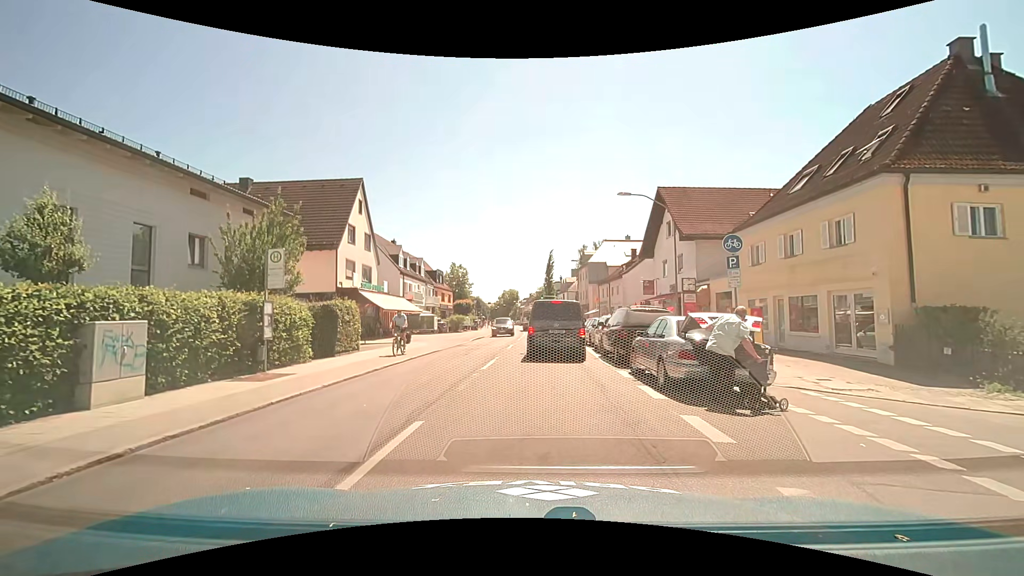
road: secondary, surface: asphalt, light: Day
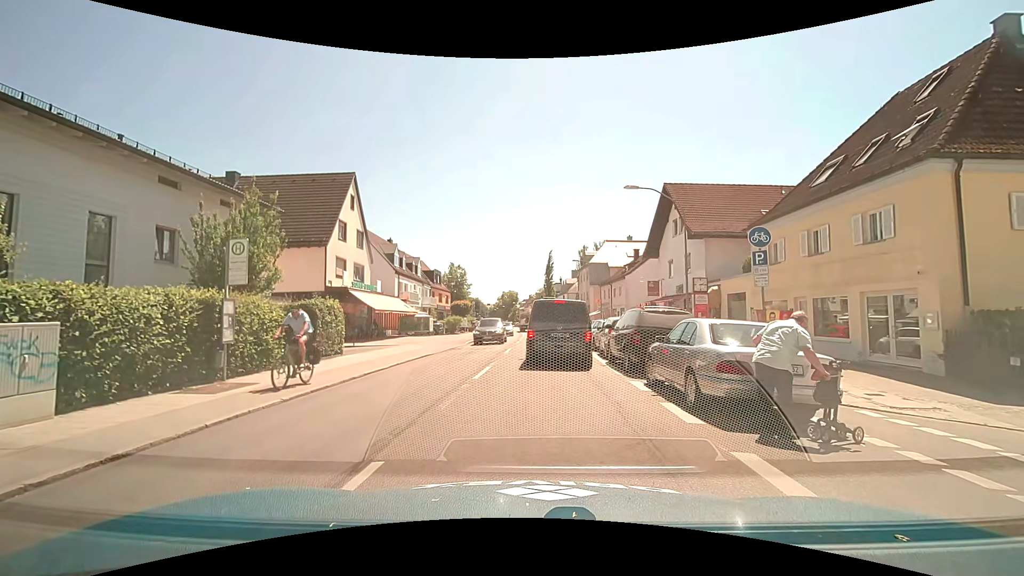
(0.0, +1.7) m; -2°
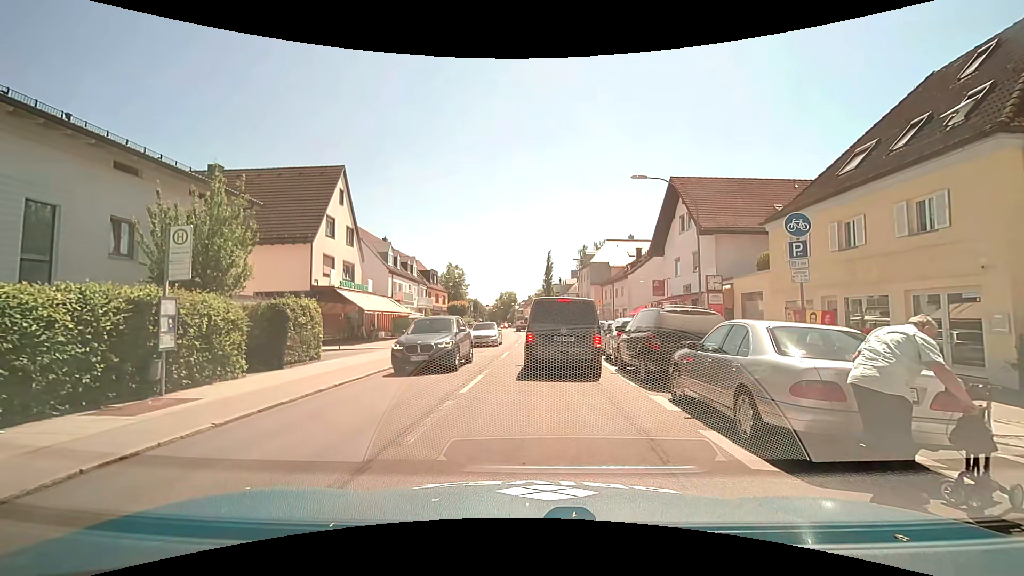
(0.0, +2.0) m; 0°
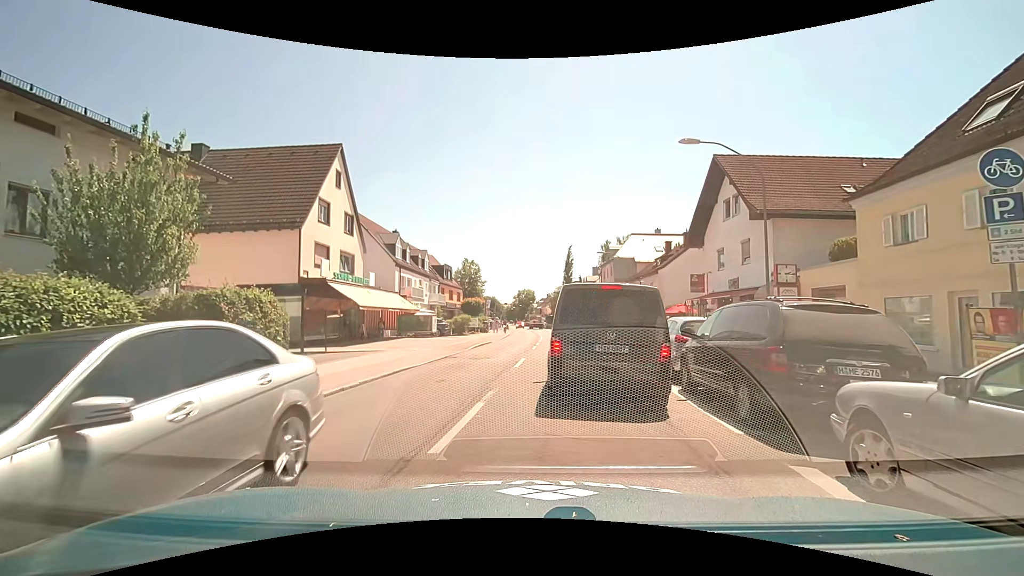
(+0.1, +4.4) m; -3°
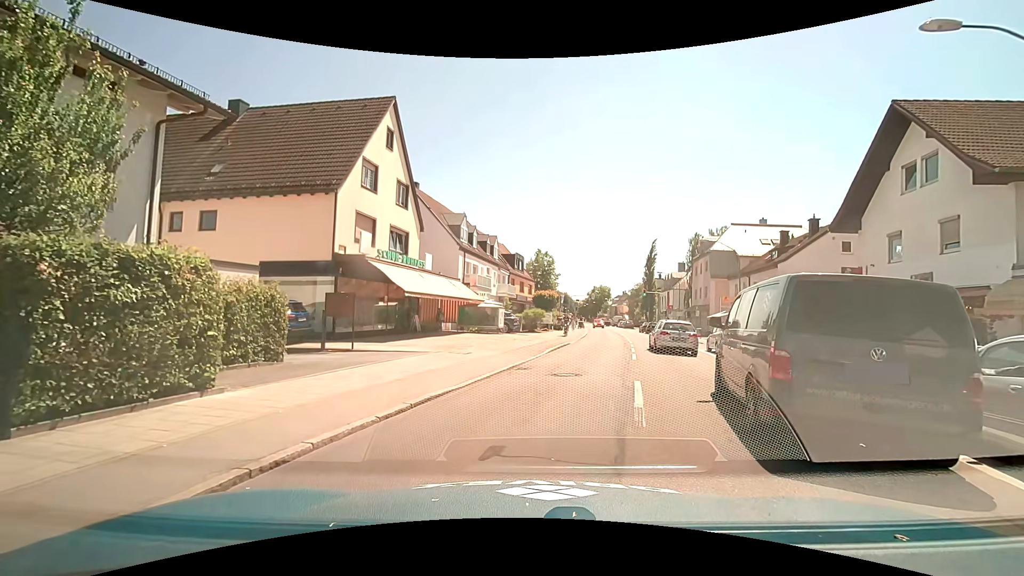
(-0.4, +6.7) m; -6°
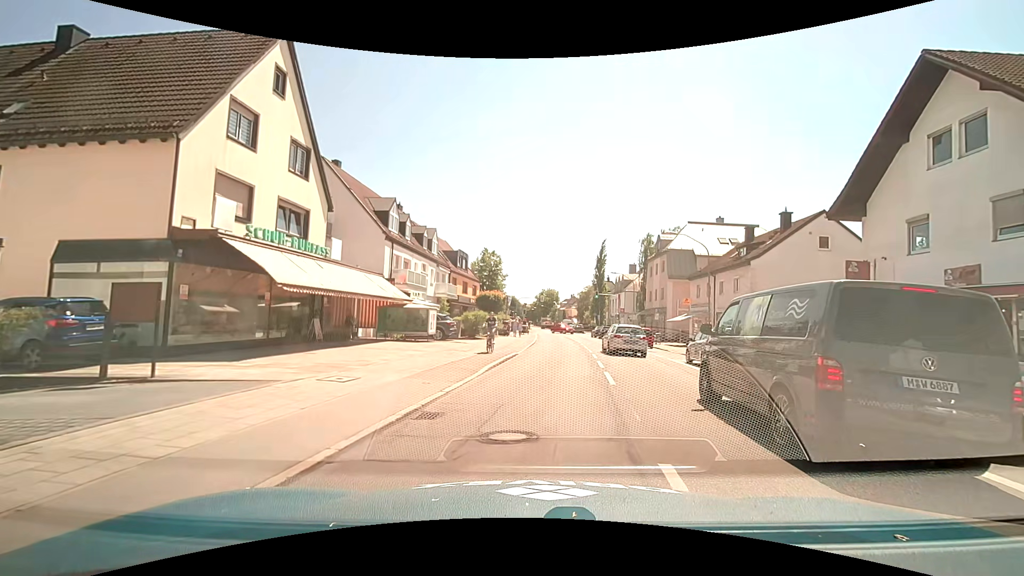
(+0.4, +6.5) m; +5°
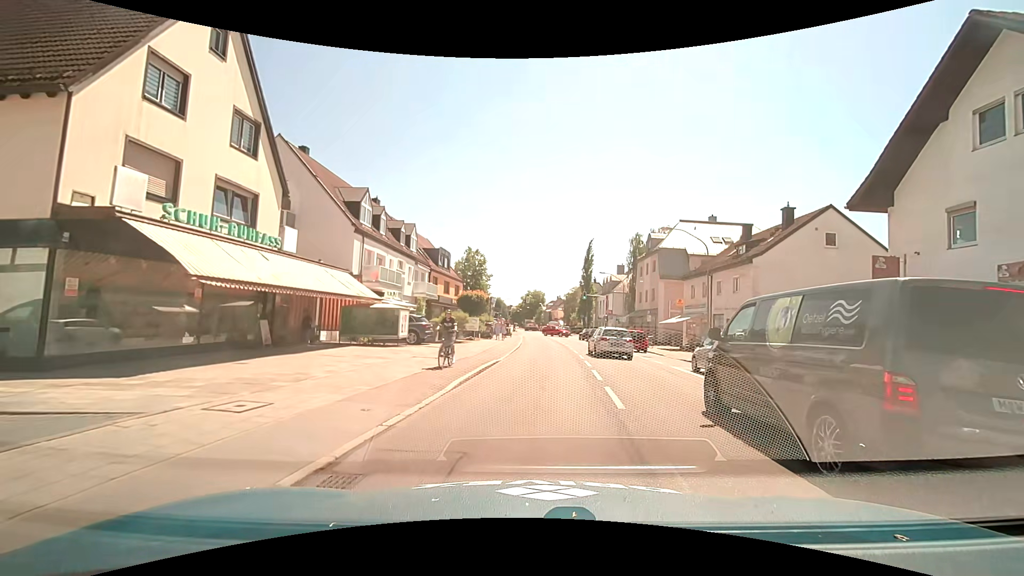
(+0.1, +3.0) m; +2°
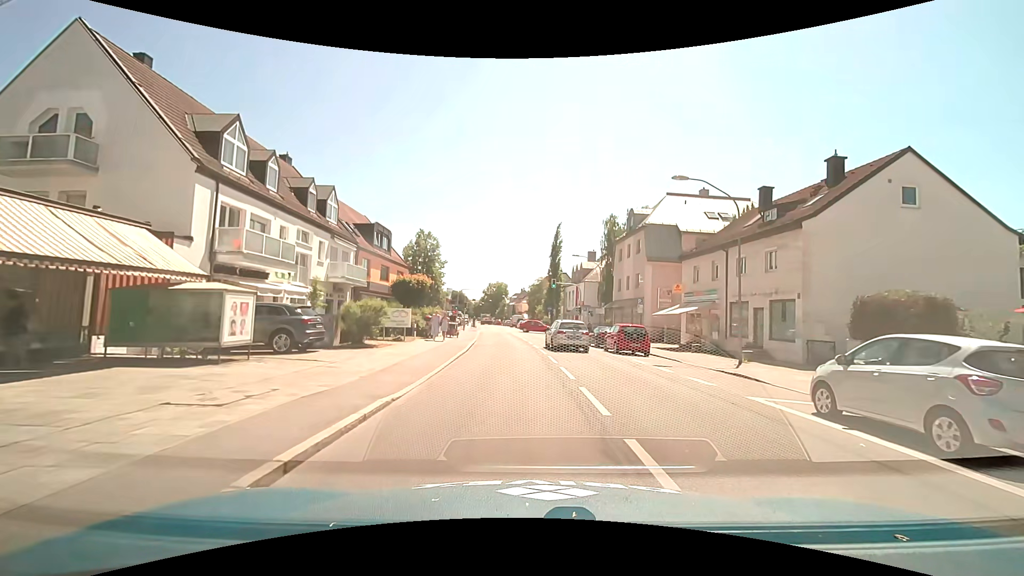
(+0.4, +10.5) m; +5°
(0, +10) (+1, +20) (+1, +30) (0, +40) (-1, +50) (-1, +60) (-2, +70) (-3, +80) (-5, +90) (-6, +100) m
